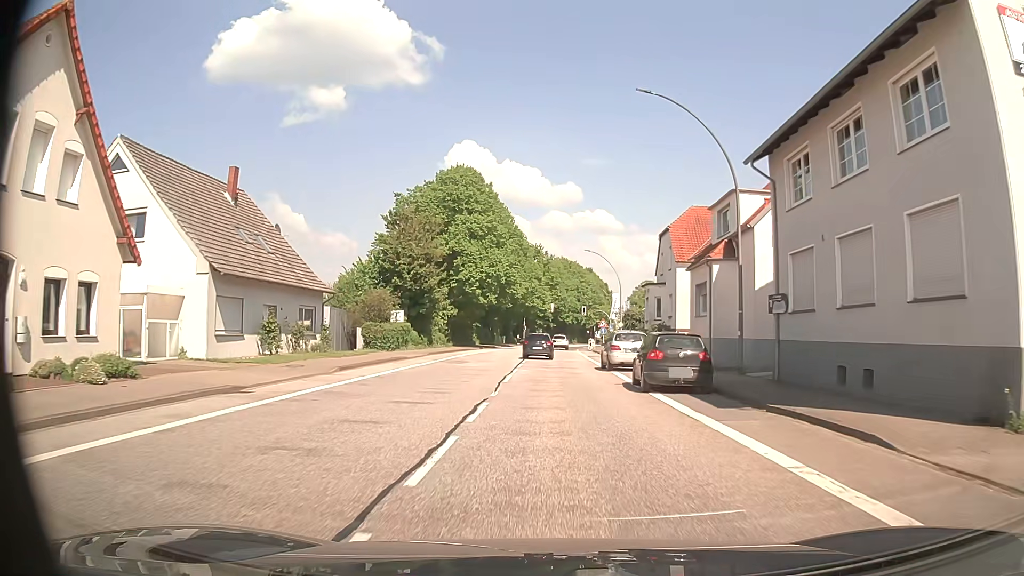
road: primary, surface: asphalt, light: Day
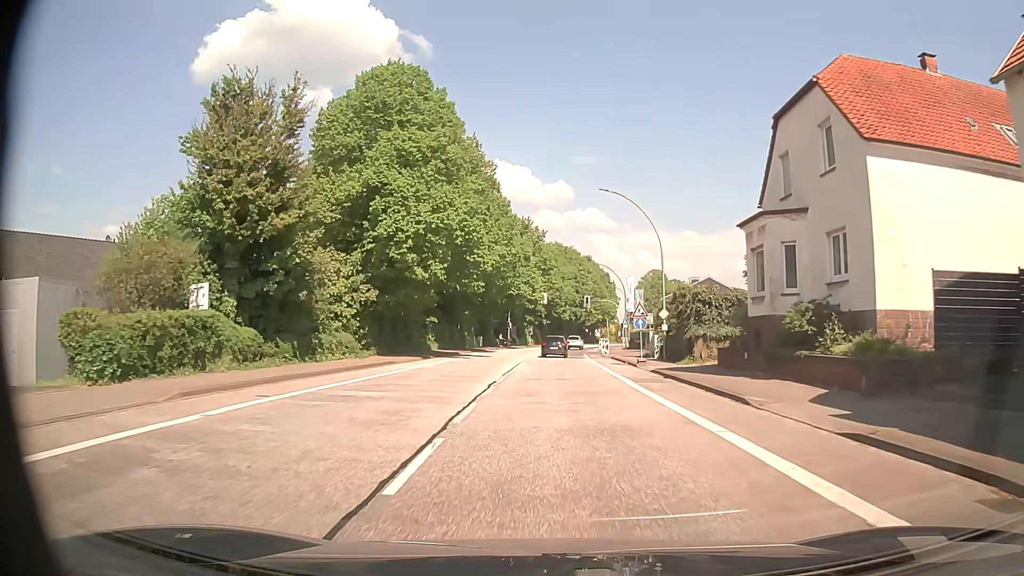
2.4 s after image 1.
(0.0, +27.4) m; 0°
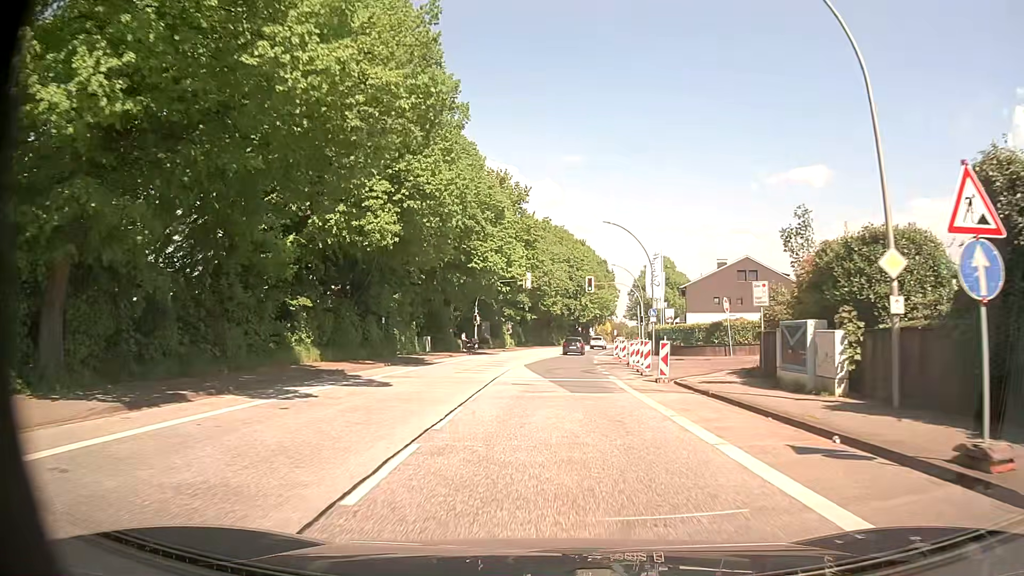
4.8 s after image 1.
(+0.2, +27.3) m; +1°
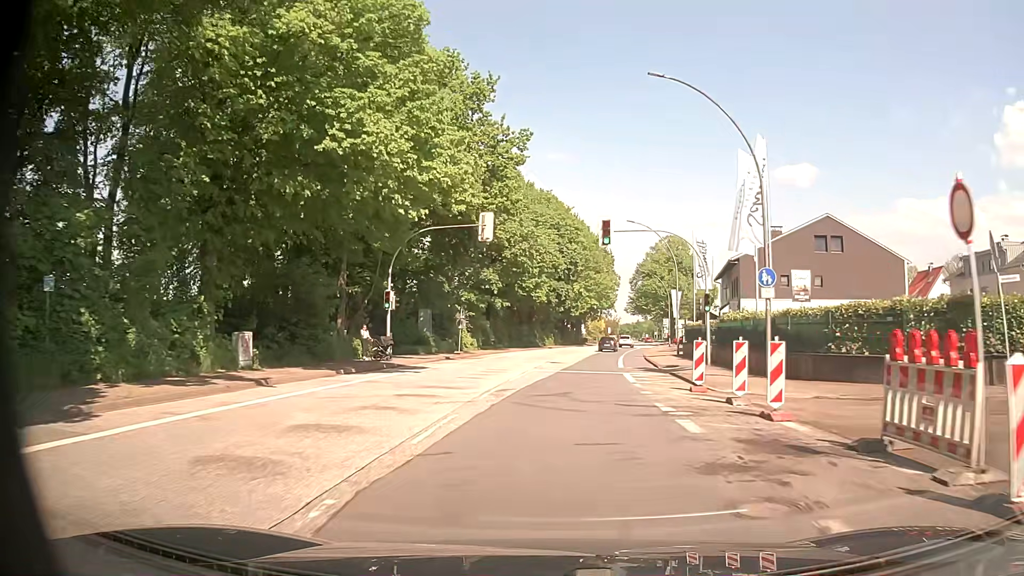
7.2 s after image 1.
(+0.4, +28.8) m; +1°
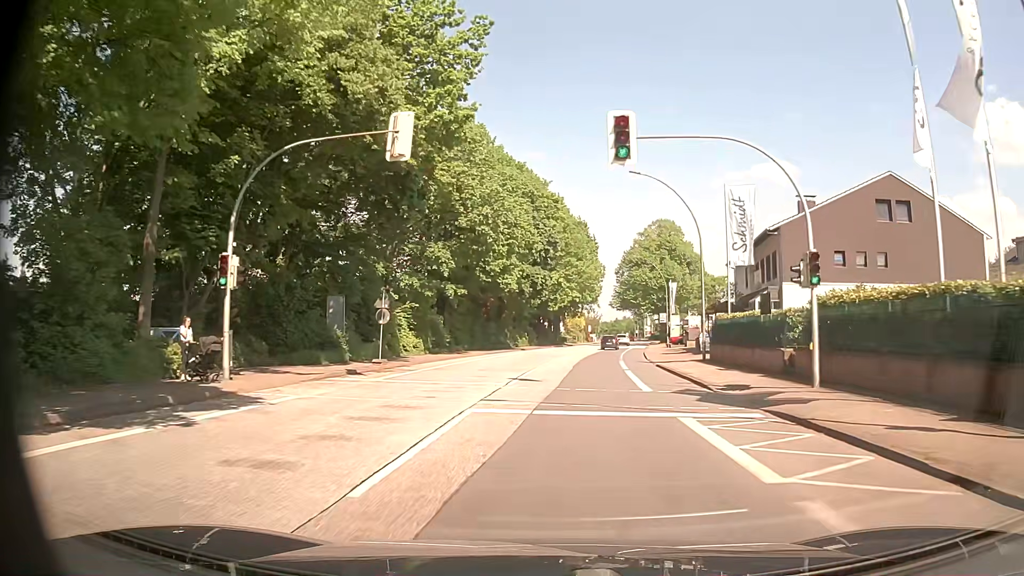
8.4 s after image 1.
(+0.3, +14.8) m; +2°
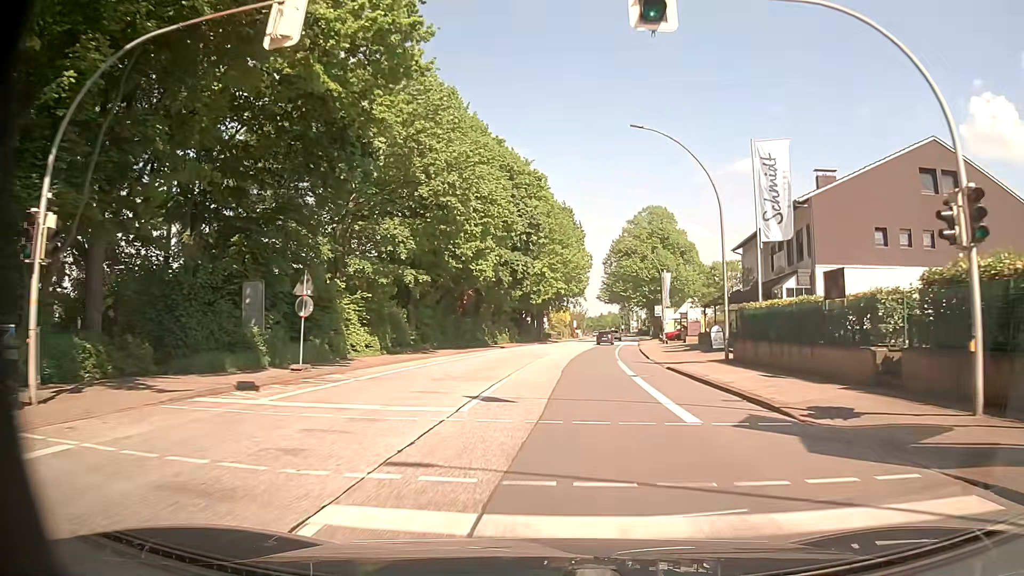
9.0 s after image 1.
(+0.1, +7.3) m; +2°
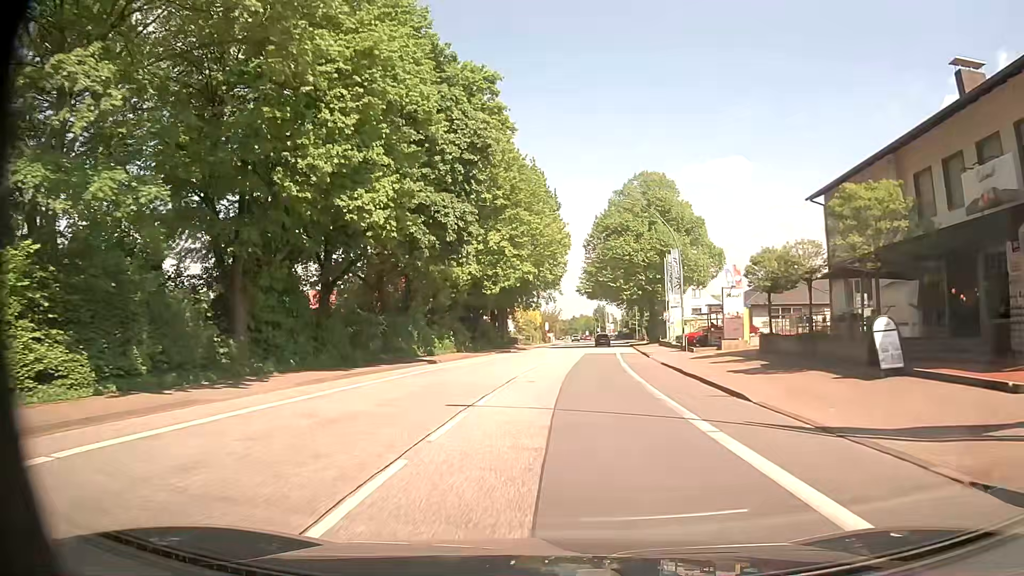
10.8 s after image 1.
(+0.5, +22.0) m; +2°
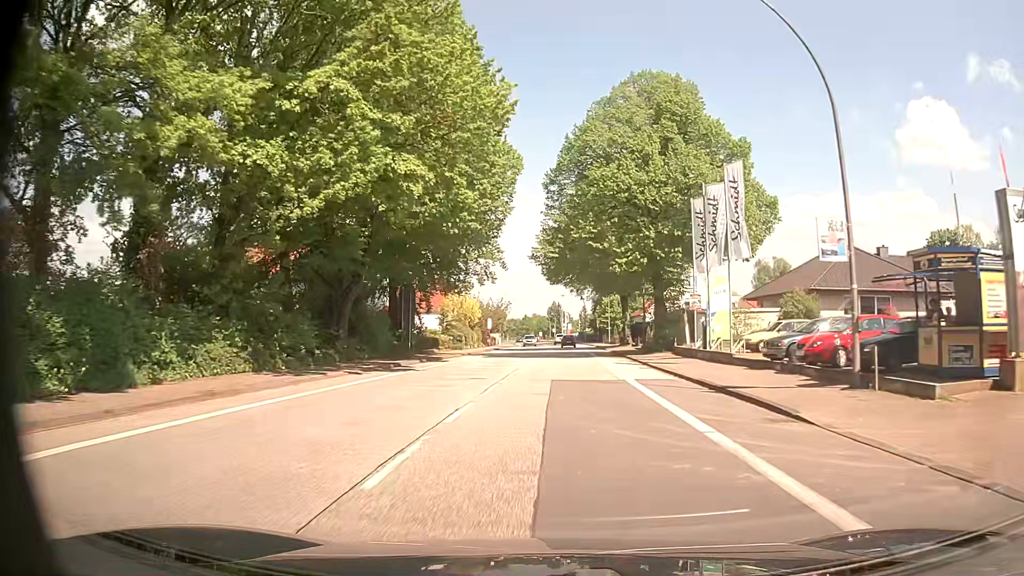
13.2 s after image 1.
(+1.1, +29.9) m; +4°
(0, +10) (0, +20) (+1, +30) (+1, +40) (+1, +50) (+1, +60) (+2, +70) (+2, +80) (+2, +90) (+1, +100) m
